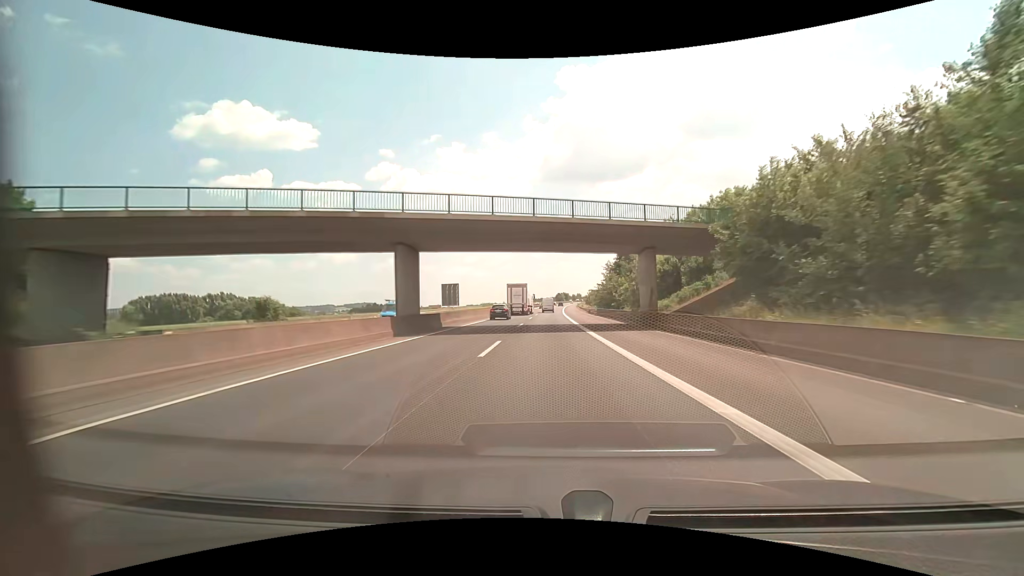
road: motorway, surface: asphalt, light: Day
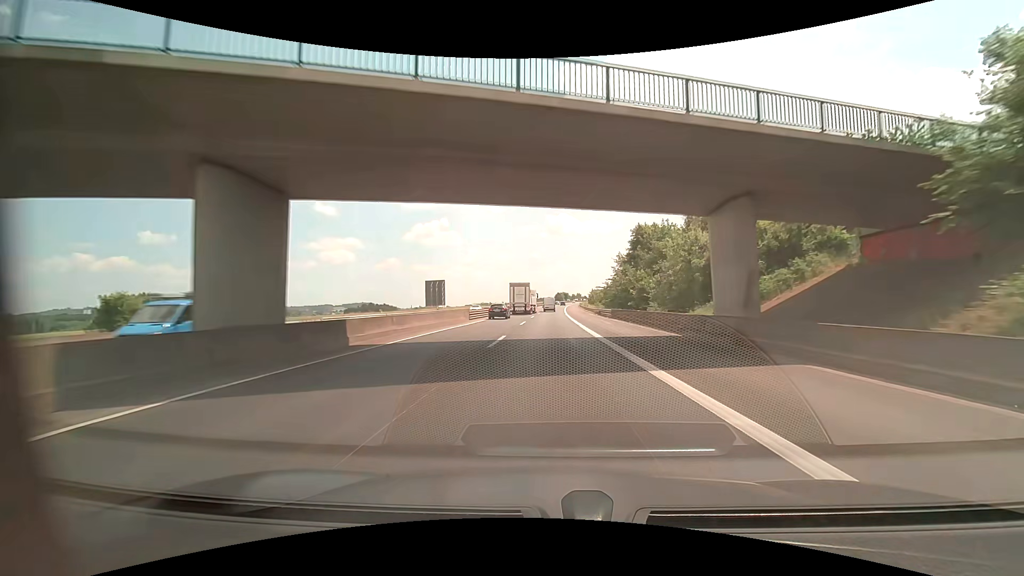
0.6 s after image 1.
(0.0, +15.5) m; 0°
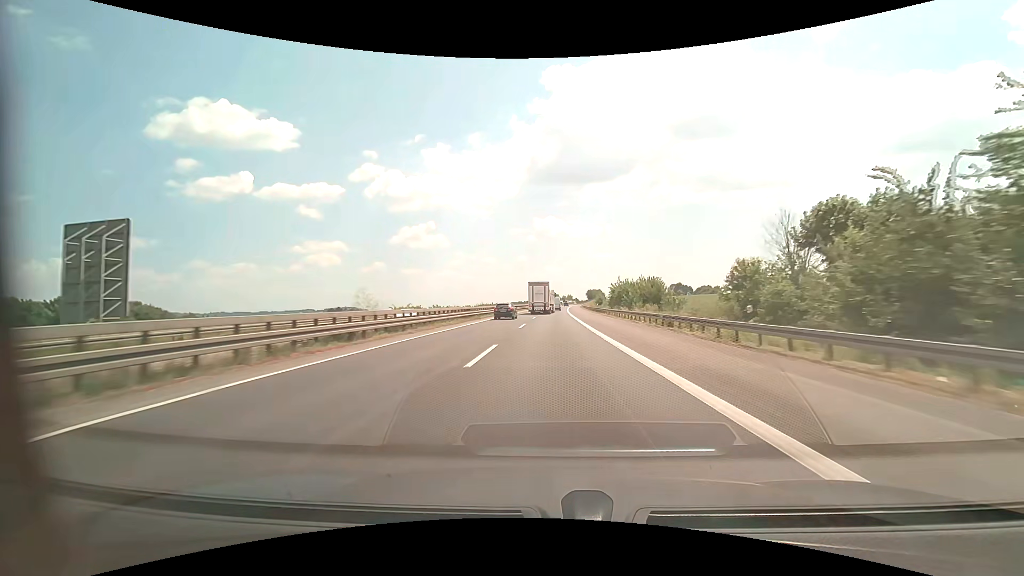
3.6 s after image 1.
(+0.9, +77.0) m; +1°
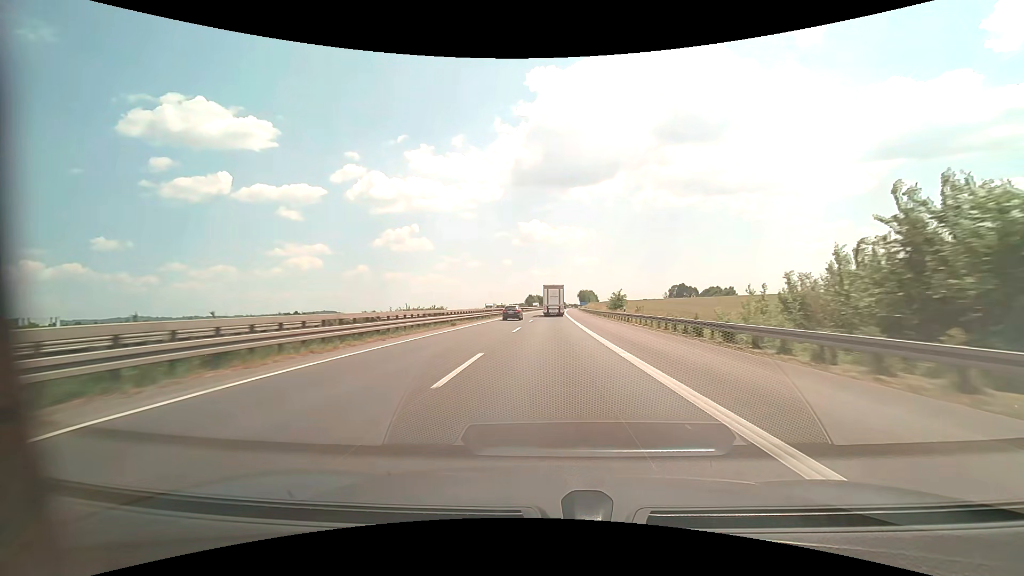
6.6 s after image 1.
(+1.3, +74.3) m; +2°
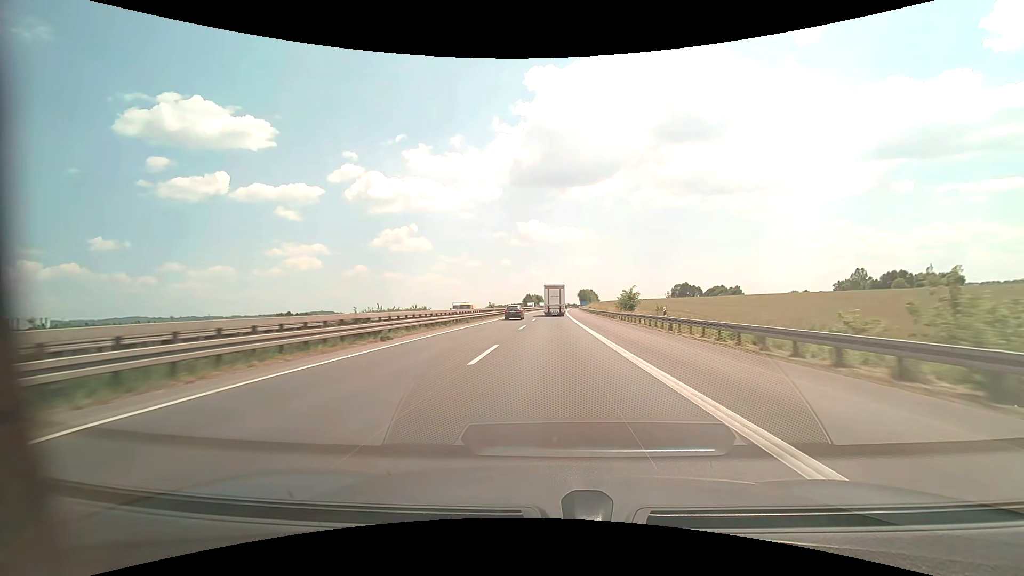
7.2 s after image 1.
(0.0, +14.7) m; 0°
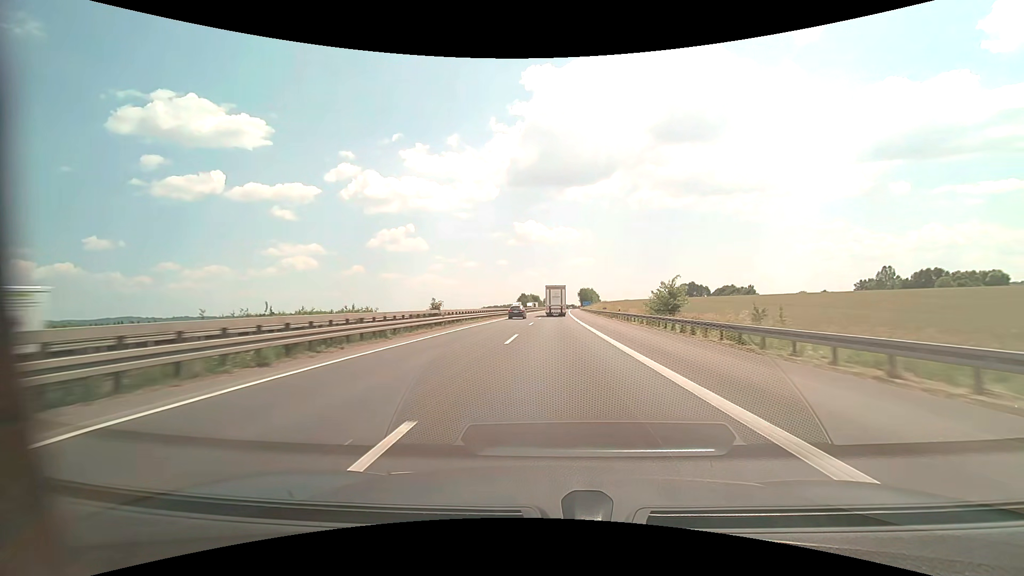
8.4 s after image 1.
(+0.1, +29.6) m; 0°
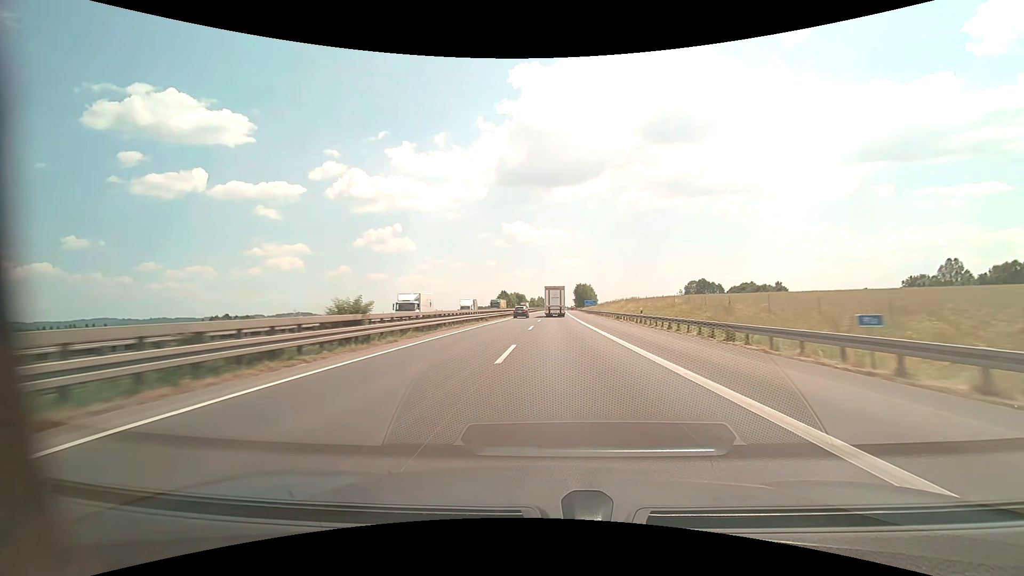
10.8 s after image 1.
(+0.6, +60.3) m; +1°
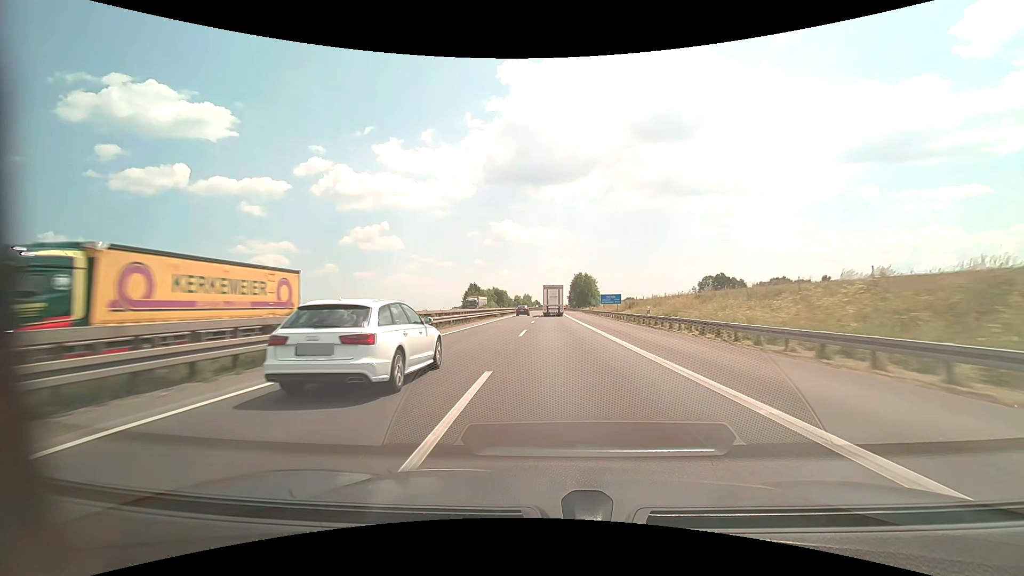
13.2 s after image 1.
(+0.7, +61.7) m; +1°
(0, +10) (0, +20) (0, +30) (0, +40) (0, +50) (+1, +60) (+1, +70) (+1, +80) (+1, +90) (+1, +100) m
